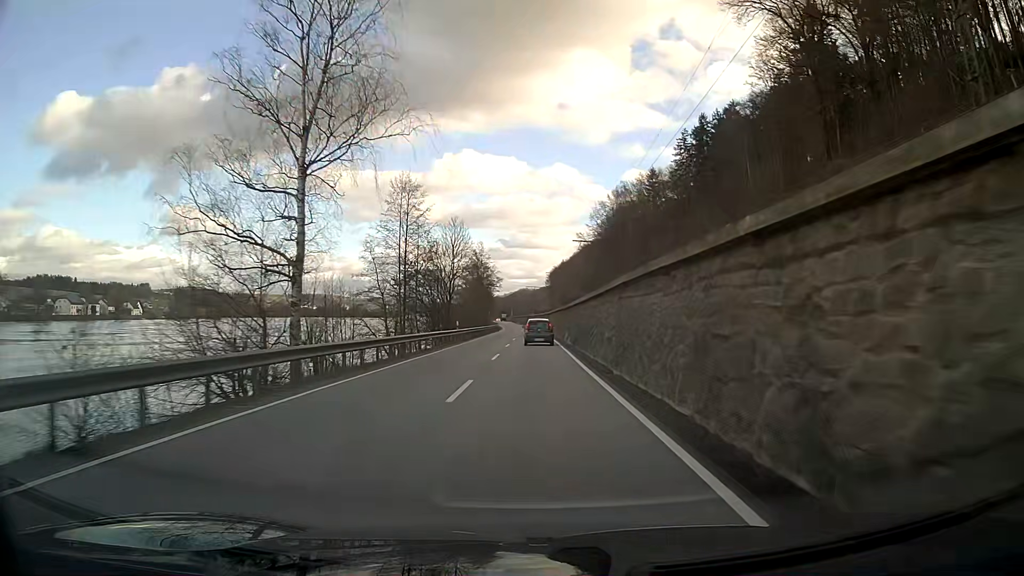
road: primary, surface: asphalt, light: Day
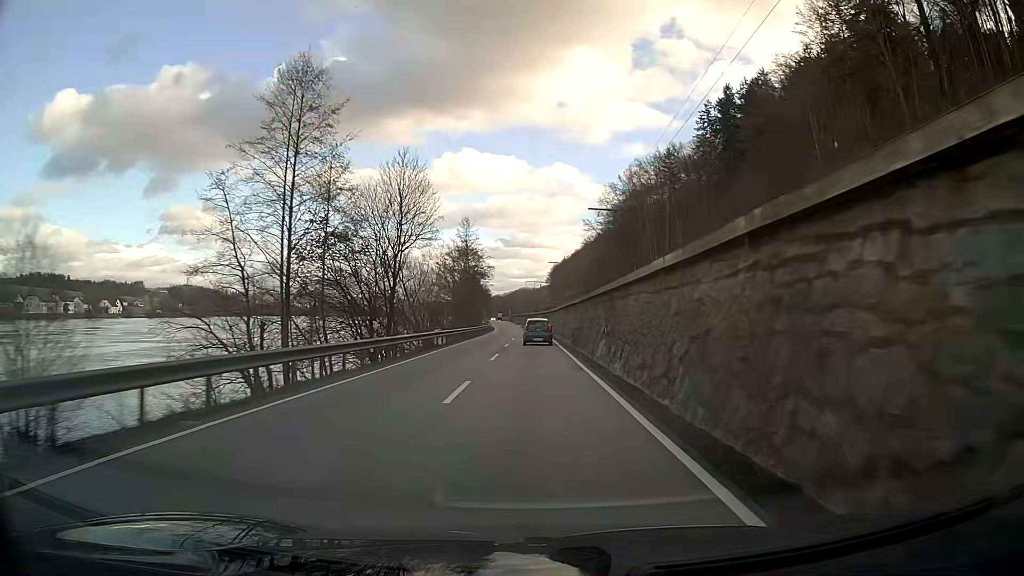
(0.0, +24.2) m; 0°
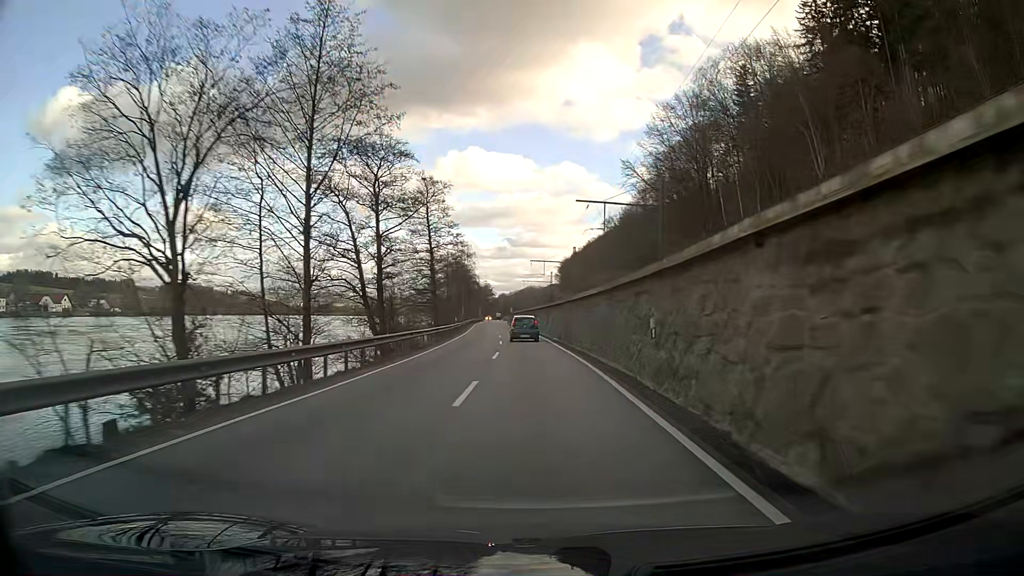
(-0.1, +60.3) m; -1°
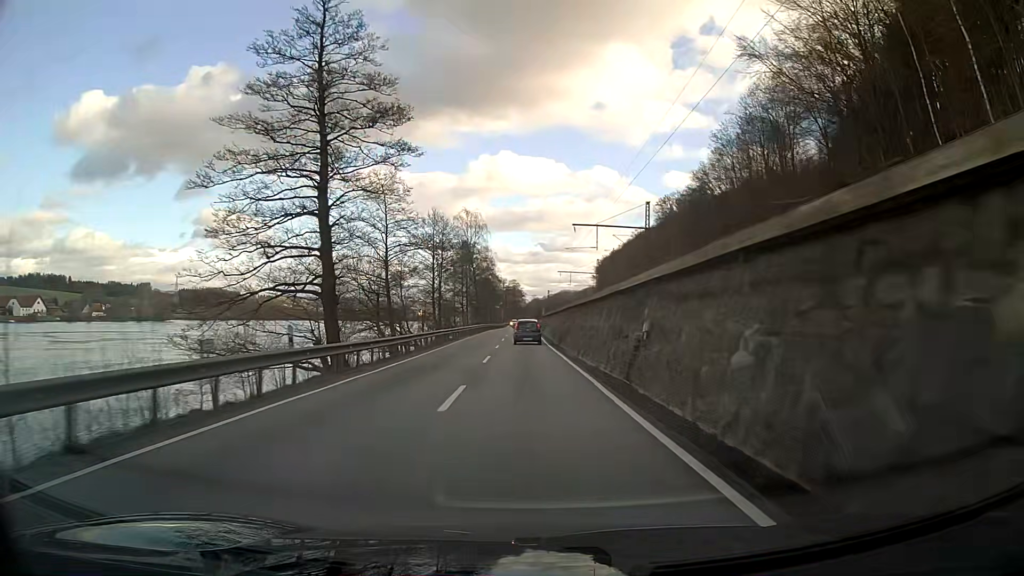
(-1.1, +48.3) m; -3°
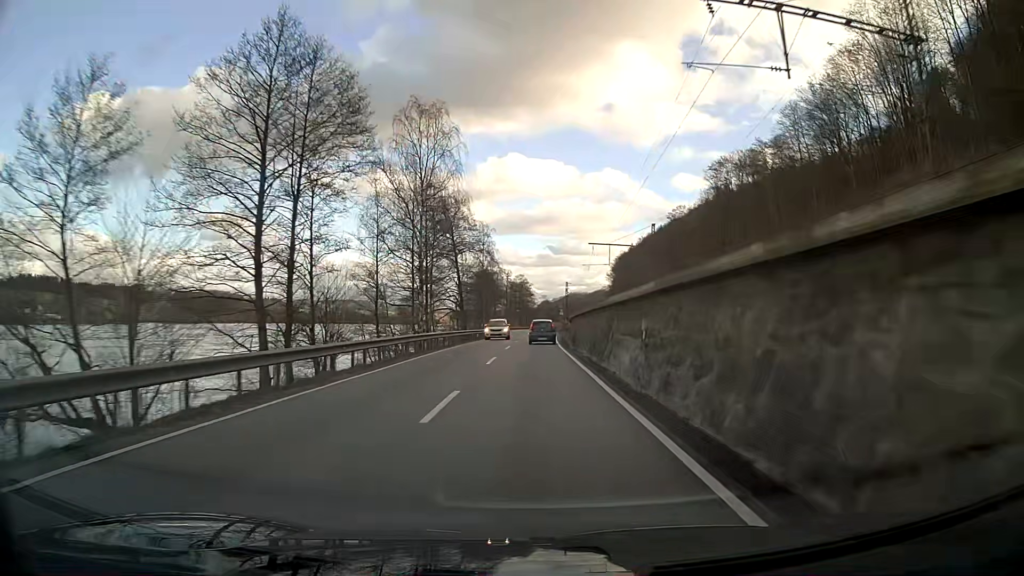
(-0.4, +49.2) m; 0°
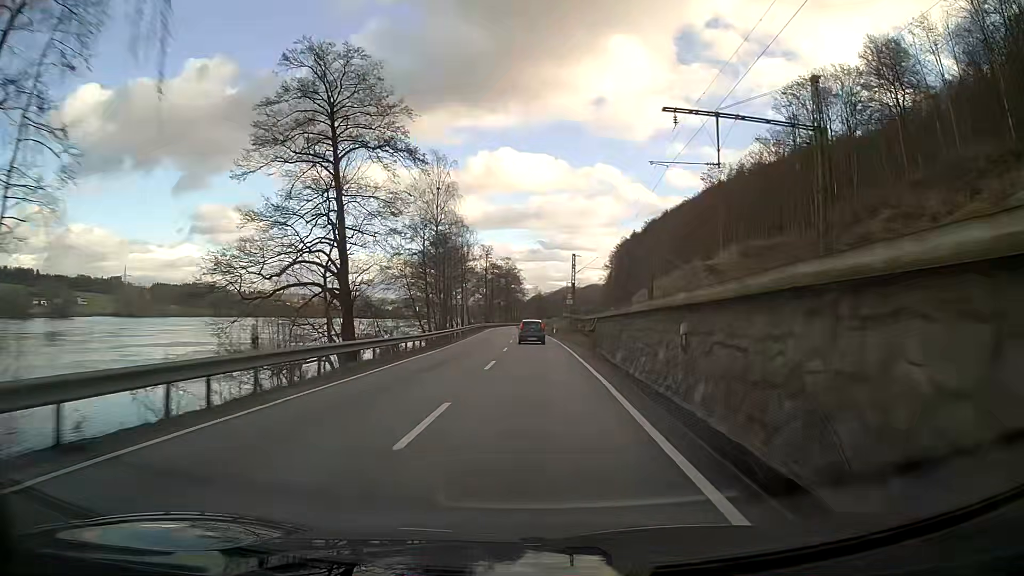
(+0.3, +49.6) m; +1°
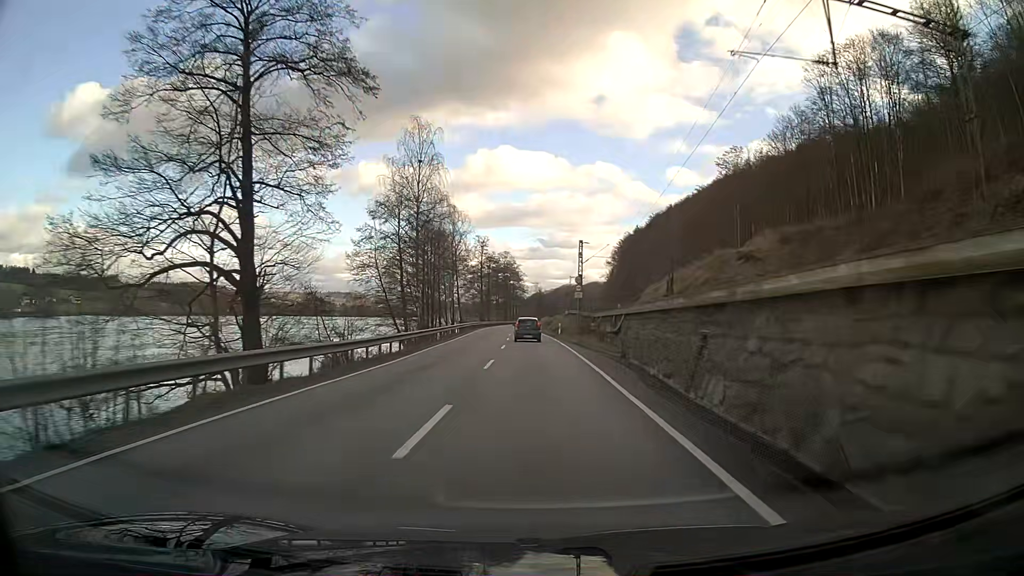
(0.0, +12.5) m; 0°
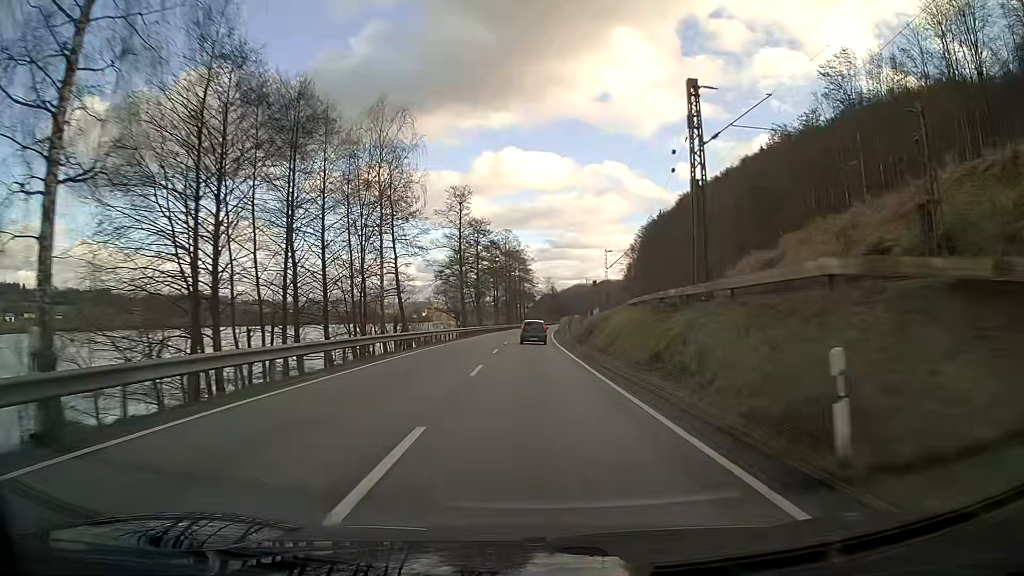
(-0.4, +50.0) m; -1°
